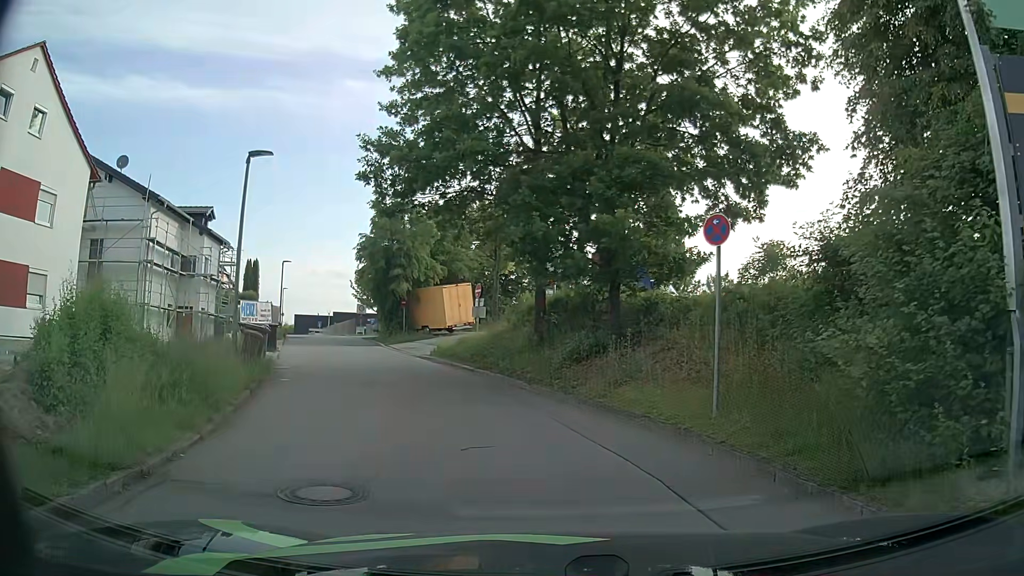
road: residential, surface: asphalt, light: Day
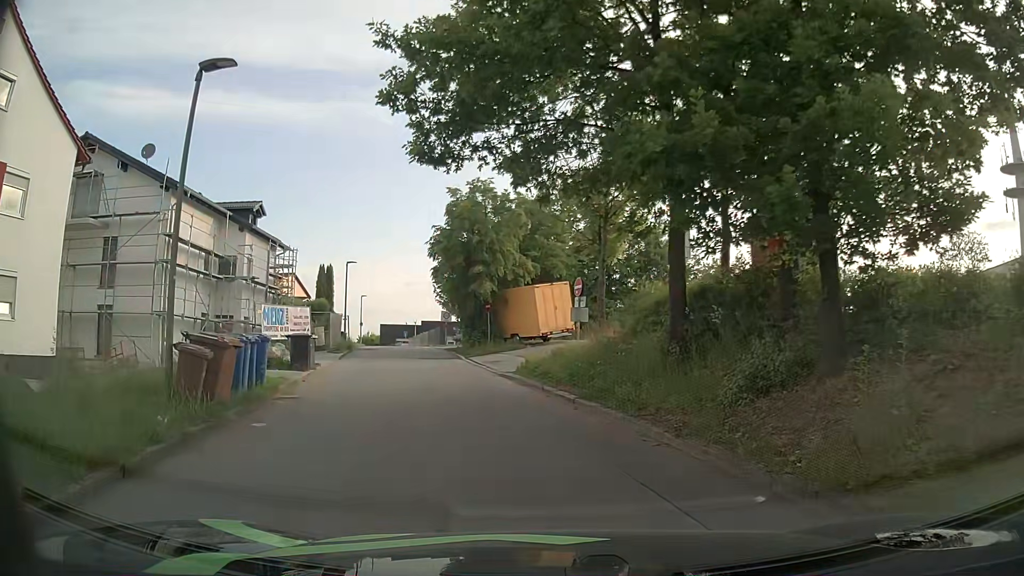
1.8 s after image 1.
(-0.3, +6.7) m; -6°
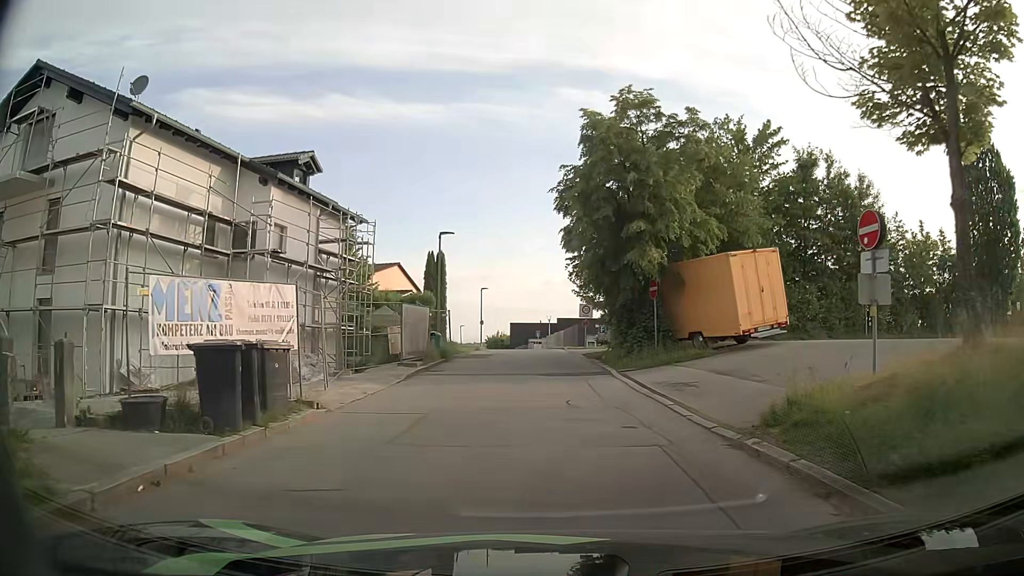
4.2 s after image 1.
(-1.7, +12.2) m; -13°
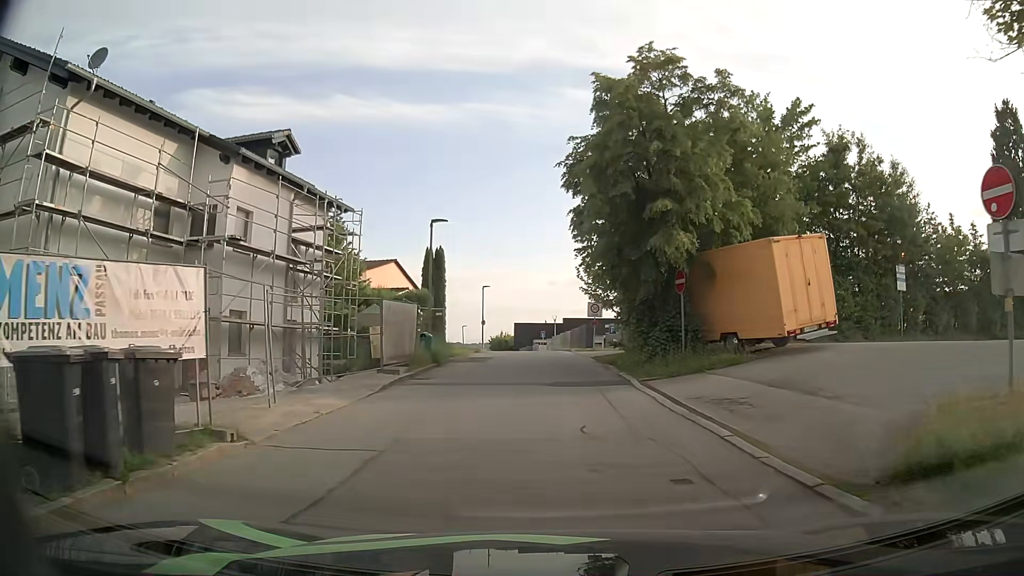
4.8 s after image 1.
(0.0, +3.3) m; 0°
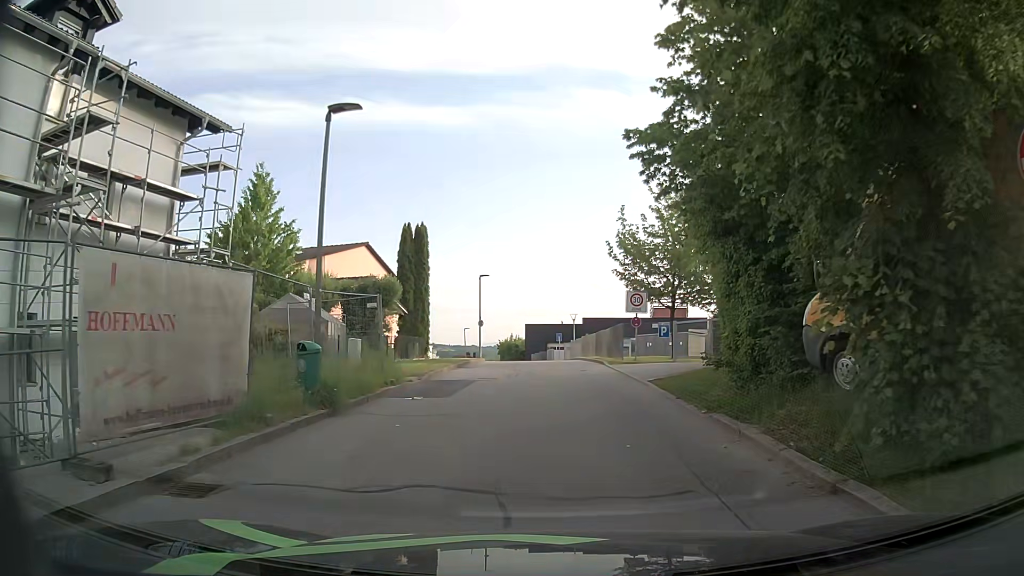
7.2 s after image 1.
(-0.2, +13.0) m; -2°
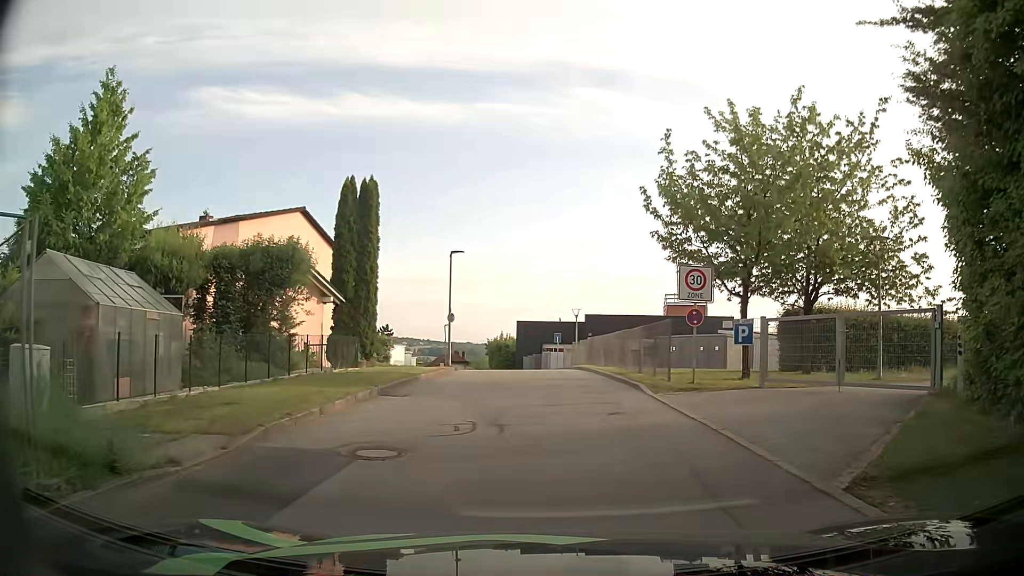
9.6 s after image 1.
(+0.1, +11.3) m; +1°
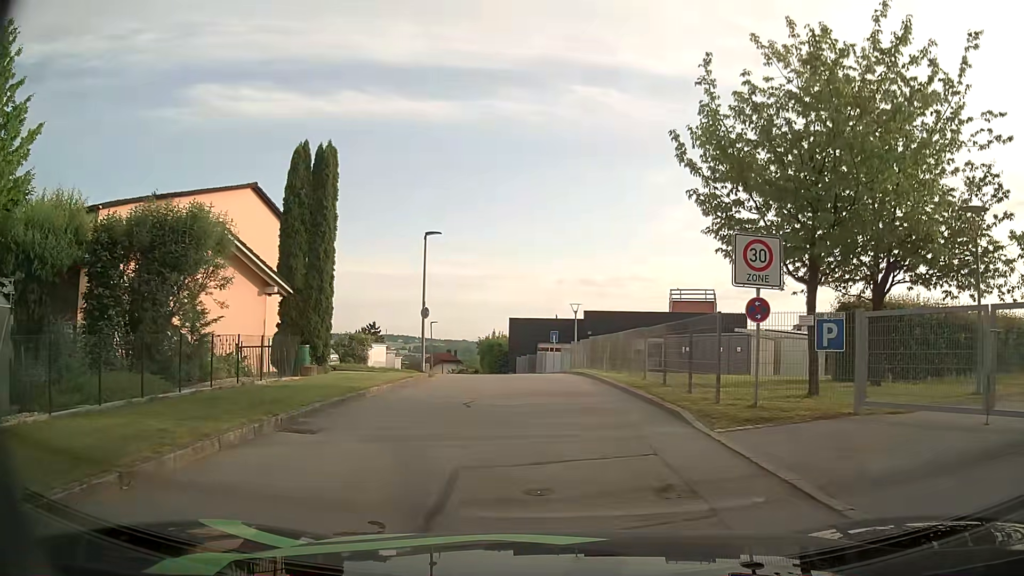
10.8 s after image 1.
(0.0, +5.2) m; 0°
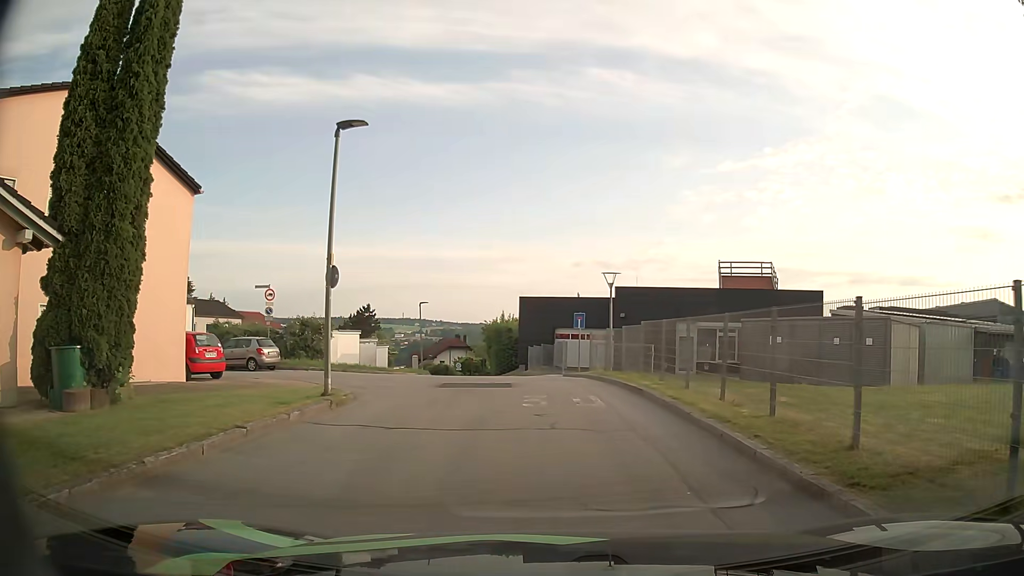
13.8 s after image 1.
(-0.1, +12.1) m; -1°
(0, +10) (-3, +19) (-11, +25) (-20, +28) (-30, +31) (-39, +35) (-48, +38) (-58, +43) (-67, +46) (-76, +49) m
